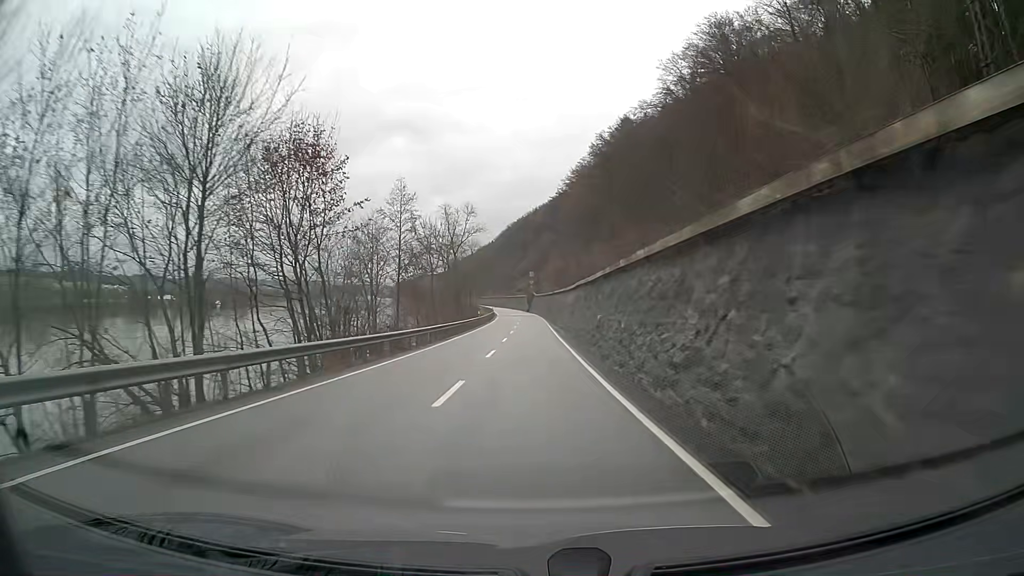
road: primary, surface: asphalt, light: Day
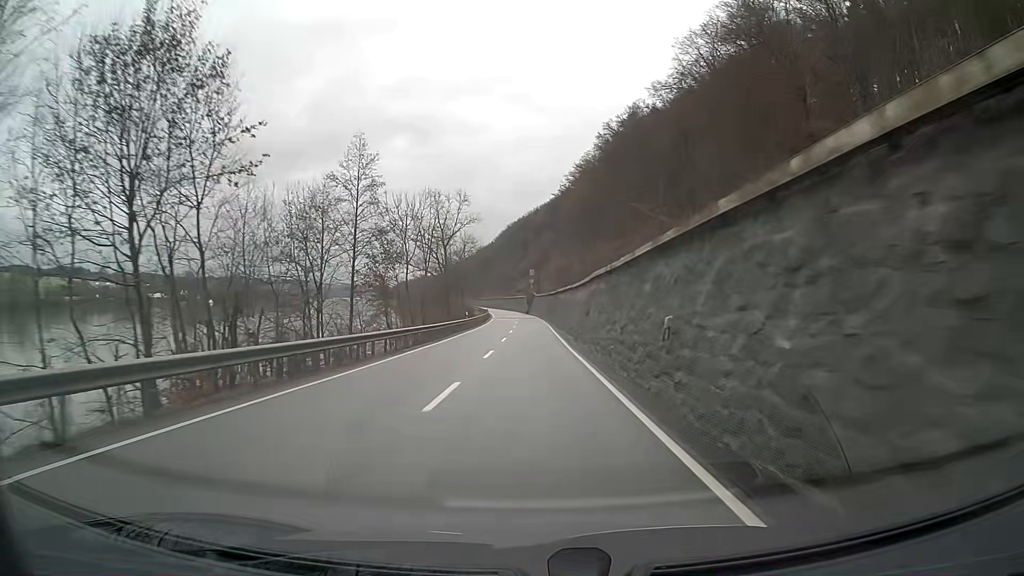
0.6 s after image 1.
(0.0, +12.7) m; 0°
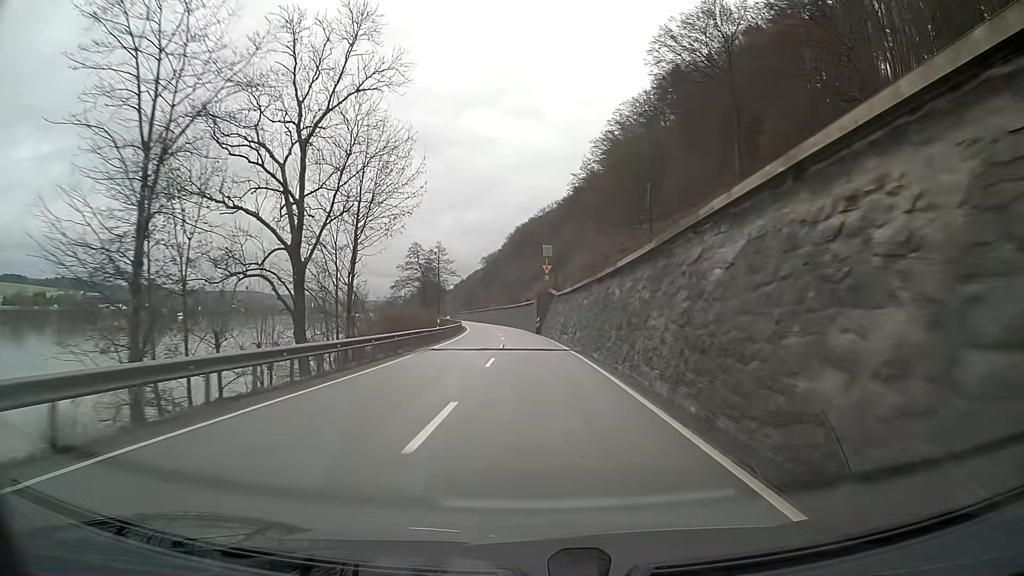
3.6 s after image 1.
(-0.5, +62.8) m; -1°
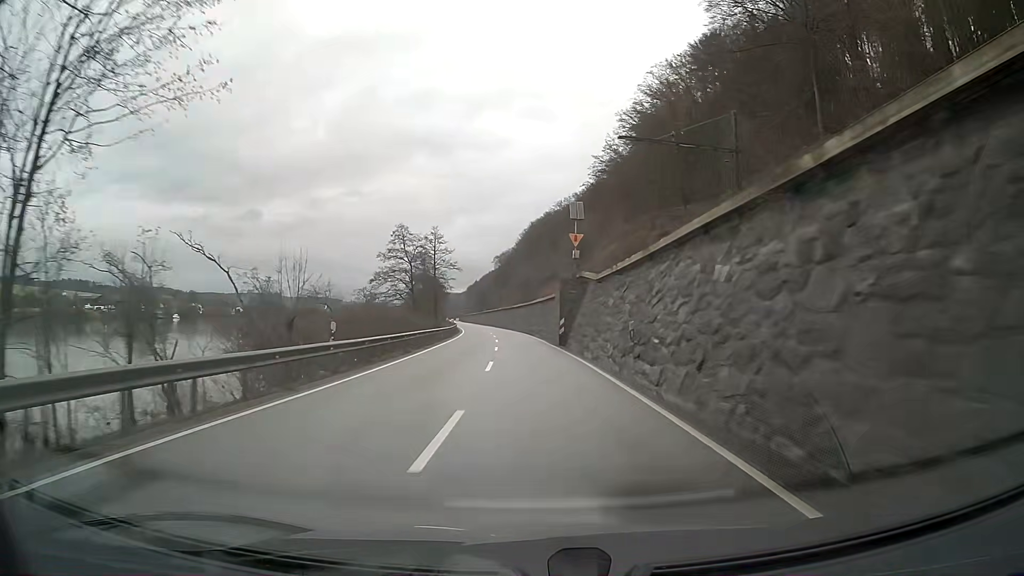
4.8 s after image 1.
(-0.3, +24.9) m; -1°
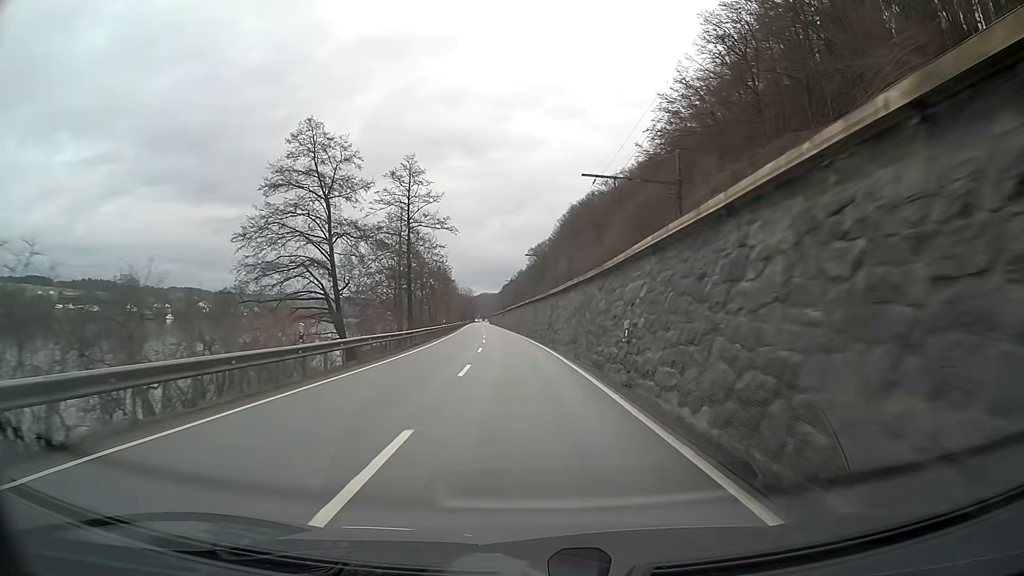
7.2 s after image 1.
(-1.4, +49.8) m; -3°
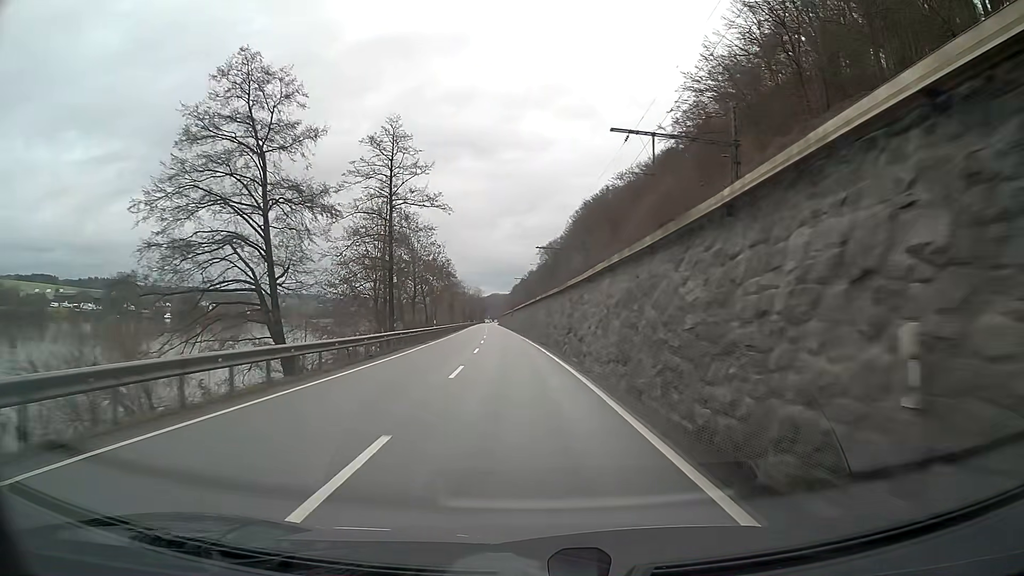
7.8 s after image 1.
(-0.1, +12.5) m; -1°
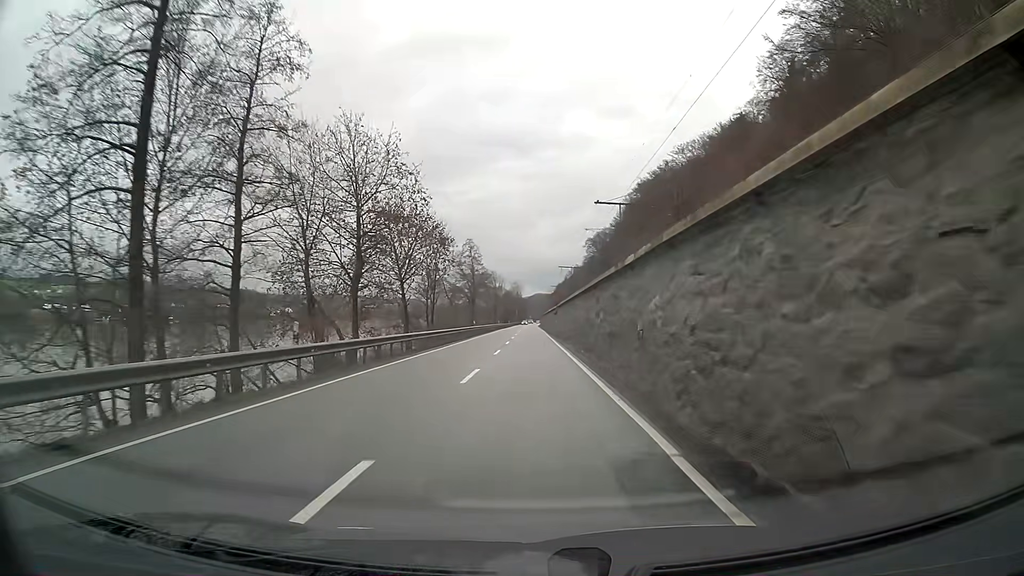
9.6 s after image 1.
(-1.2, +37.5) m; -3°
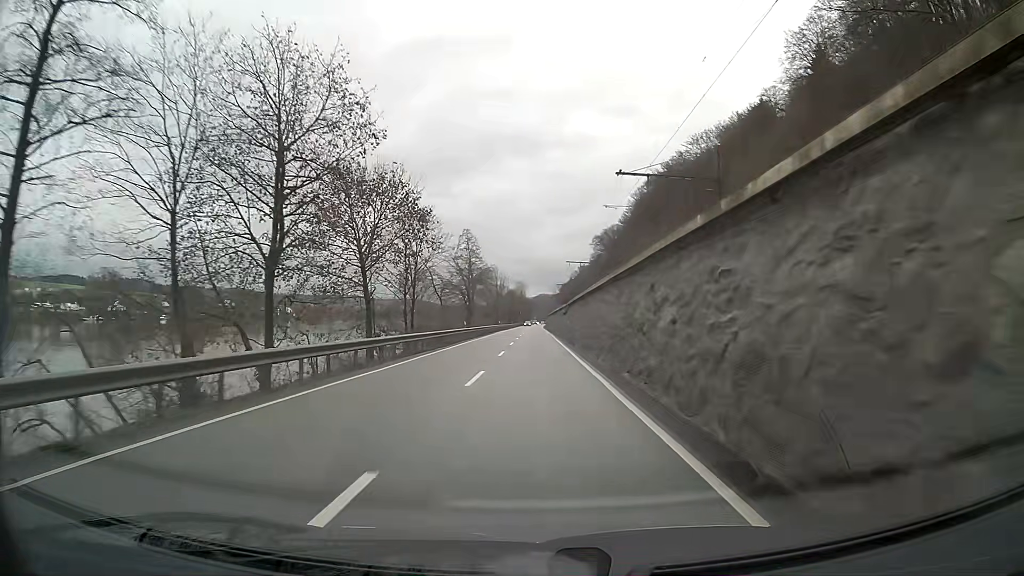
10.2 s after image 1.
(0.0, +12.5) m; 0°
